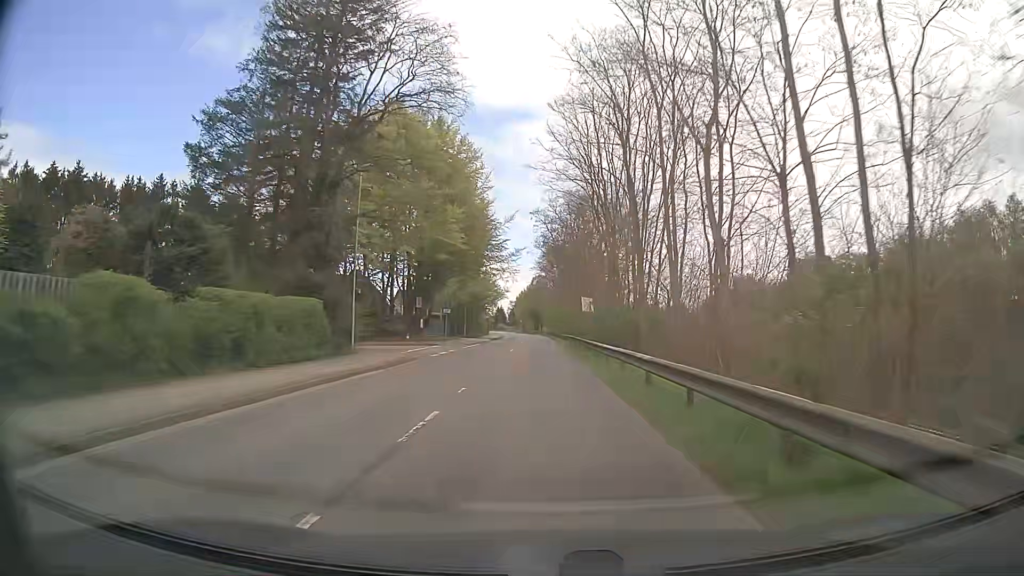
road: tertiary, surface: asphalt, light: Day
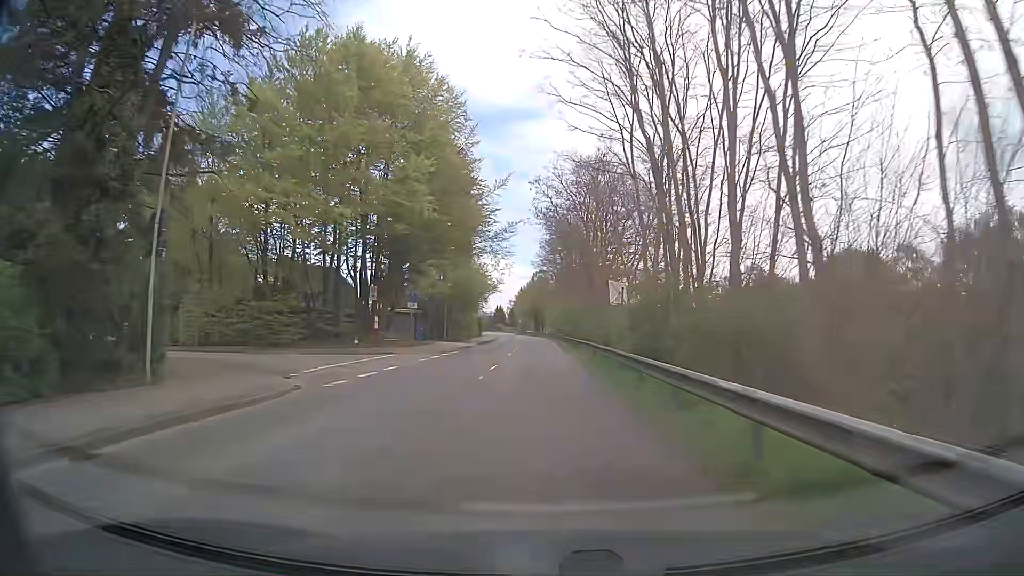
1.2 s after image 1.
(0.0, +15.3) m; 0°
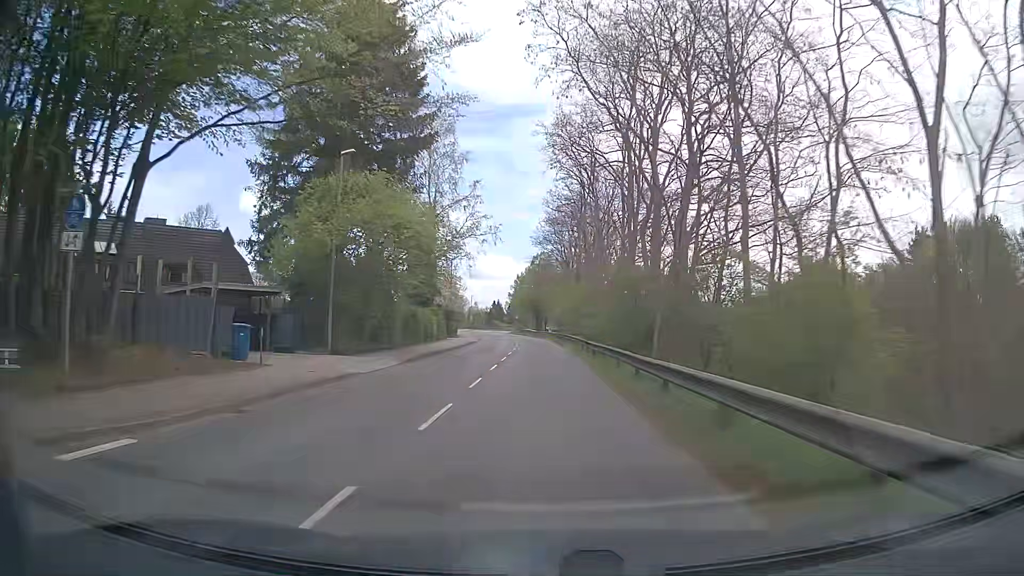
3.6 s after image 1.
(-0.1, +30.7) m; 0°
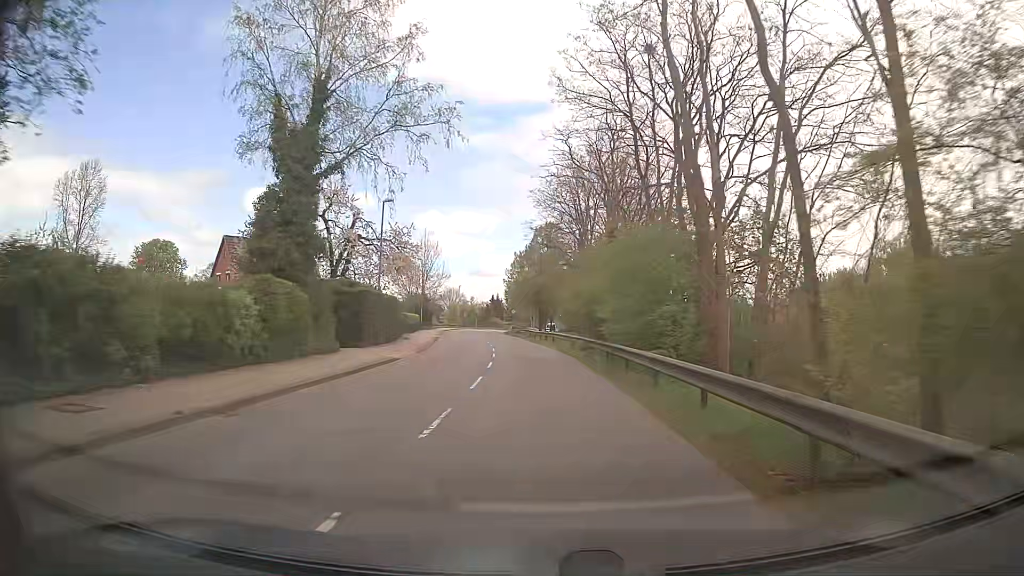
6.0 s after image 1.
(-0.1, +30.7) m; 0°
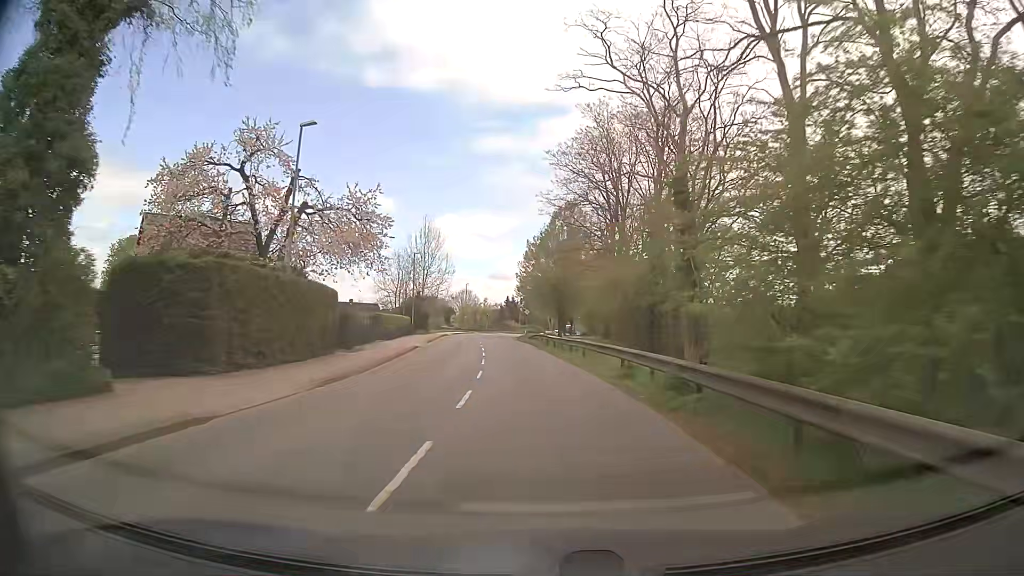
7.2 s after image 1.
(-0.2, +15.3) m; -2°
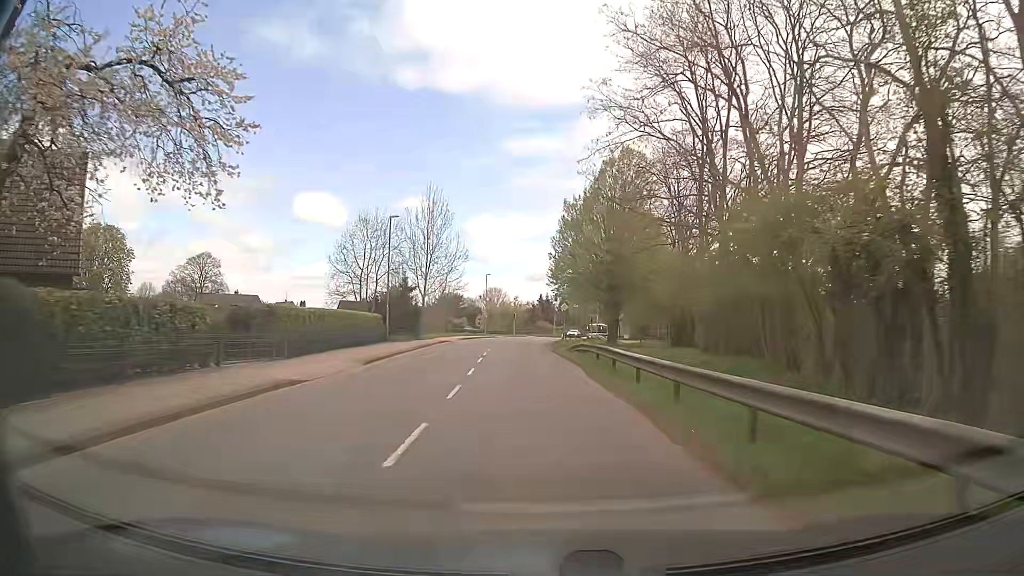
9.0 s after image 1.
(-0.5, +22.8) m; -3°
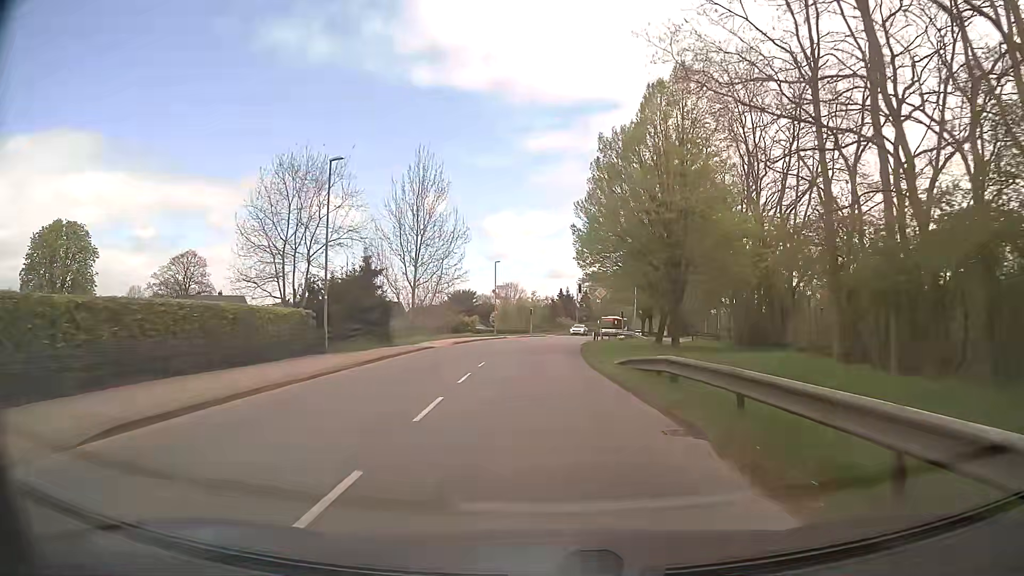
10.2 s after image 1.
(-0.2, +15.2) m; -2°
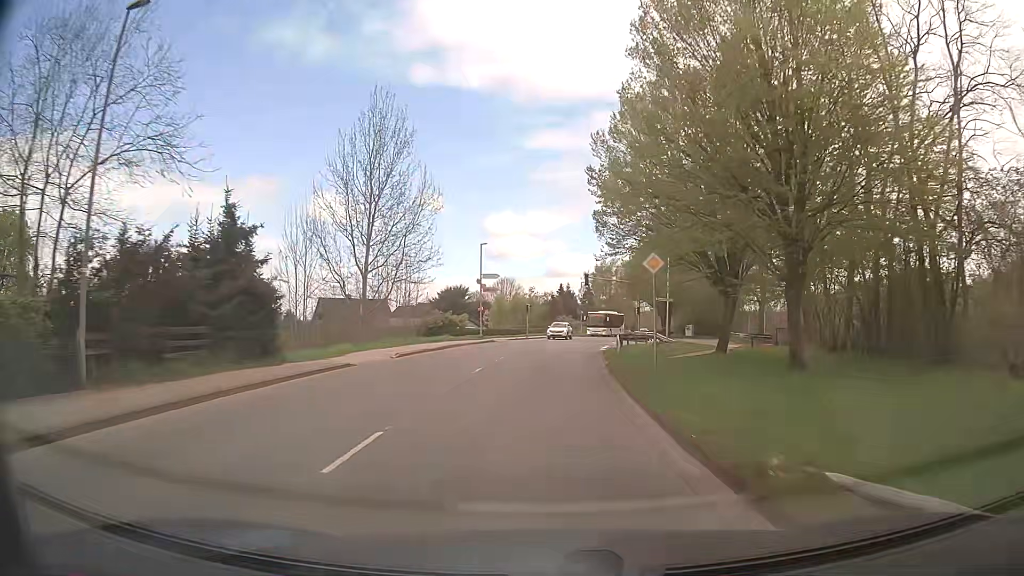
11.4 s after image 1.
(0.0, +15.2) m; 0°
(0, +10) (0, +20) (+1, +30) (+2, +40) (+3, +50) (+4, +60) (+6, +70) (+9, +79) (+11, +89) (+14, +99) m
